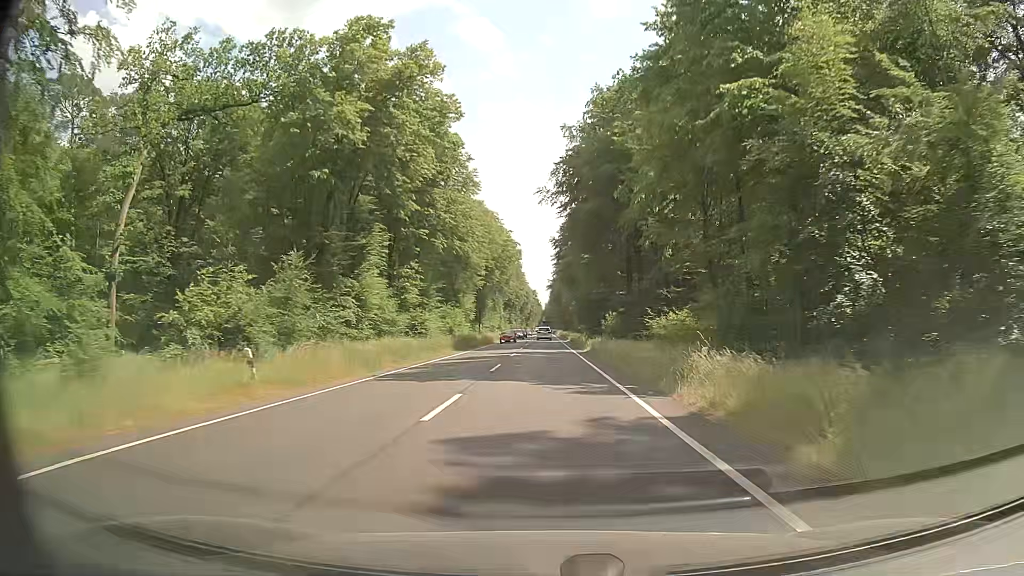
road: primary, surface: asphalt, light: Day
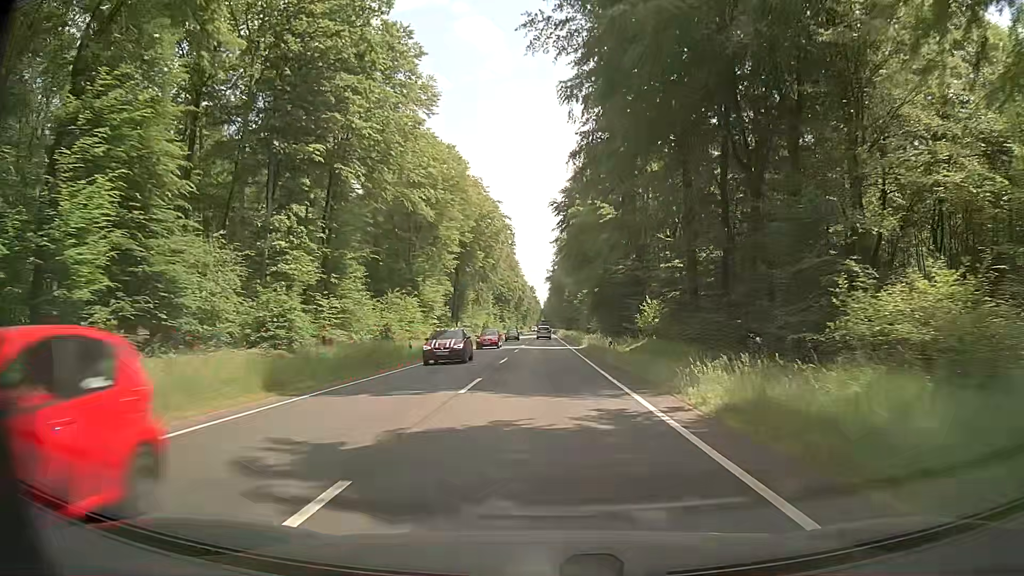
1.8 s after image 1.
(0.0, +32.3) m; 0°
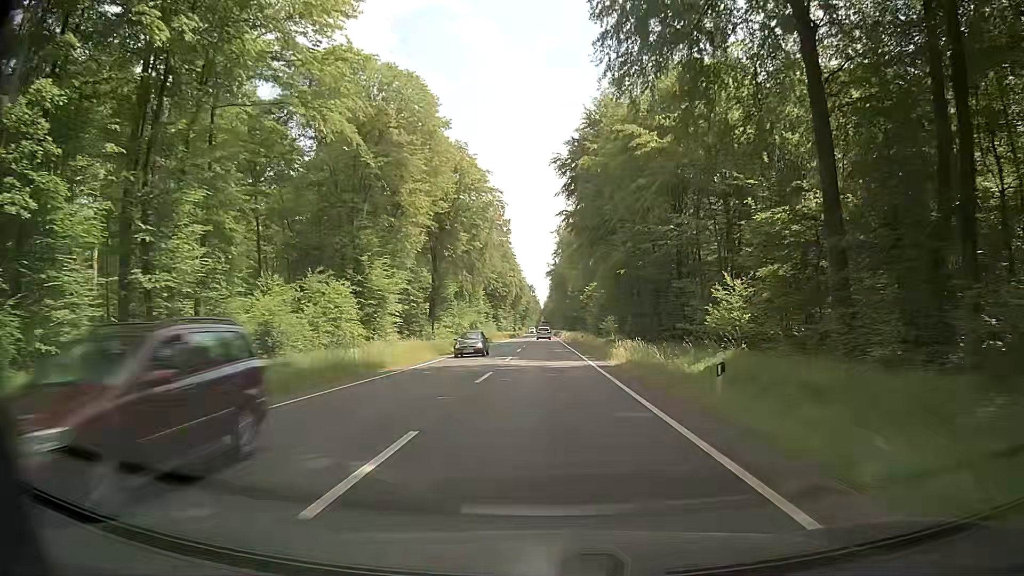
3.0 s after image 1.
(-0.1, +21.5) m; 0°
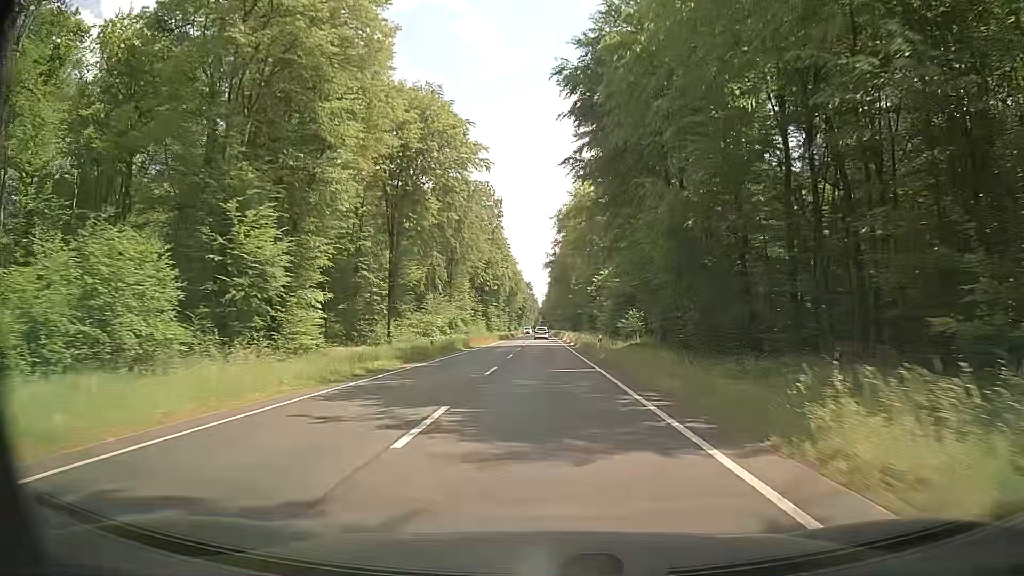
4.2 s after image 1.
(+0.1, +21.5) m; 0°
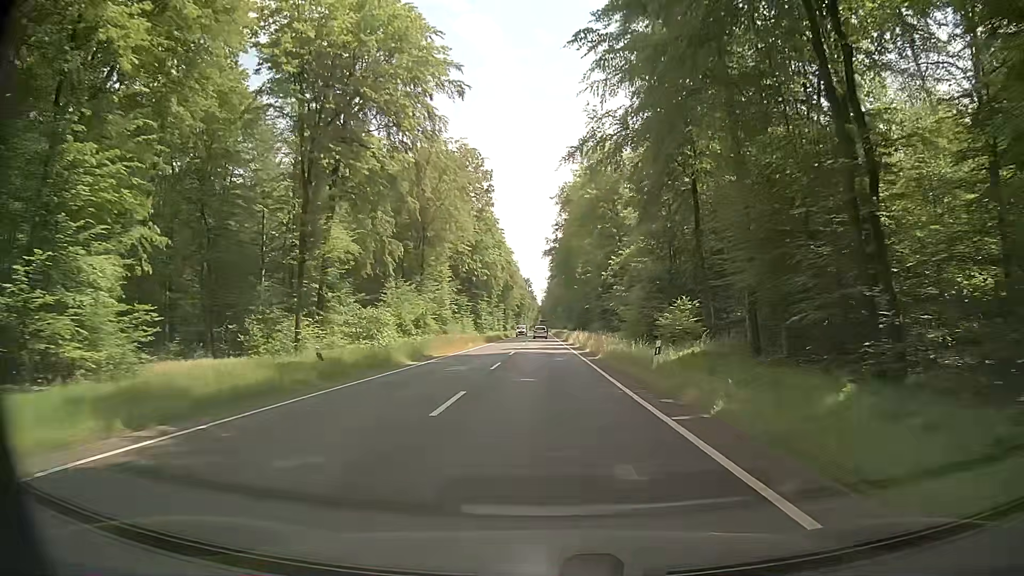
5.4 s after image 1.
(+0.1, +21.5) m; 0°
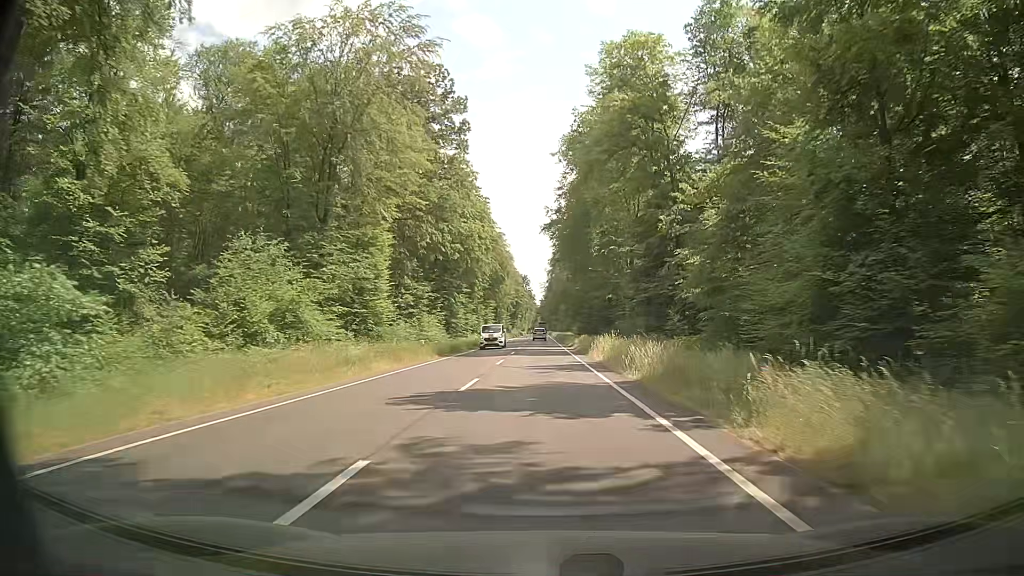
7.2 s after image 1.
(0.0, +32.1) m; +1°
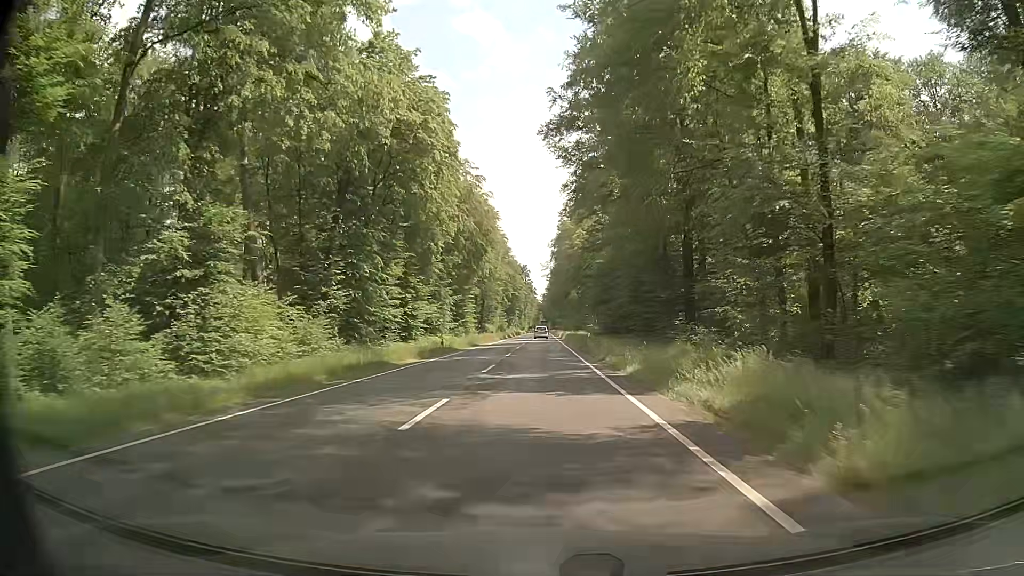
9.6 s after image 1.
(-0.3, +42.6) m; -1°
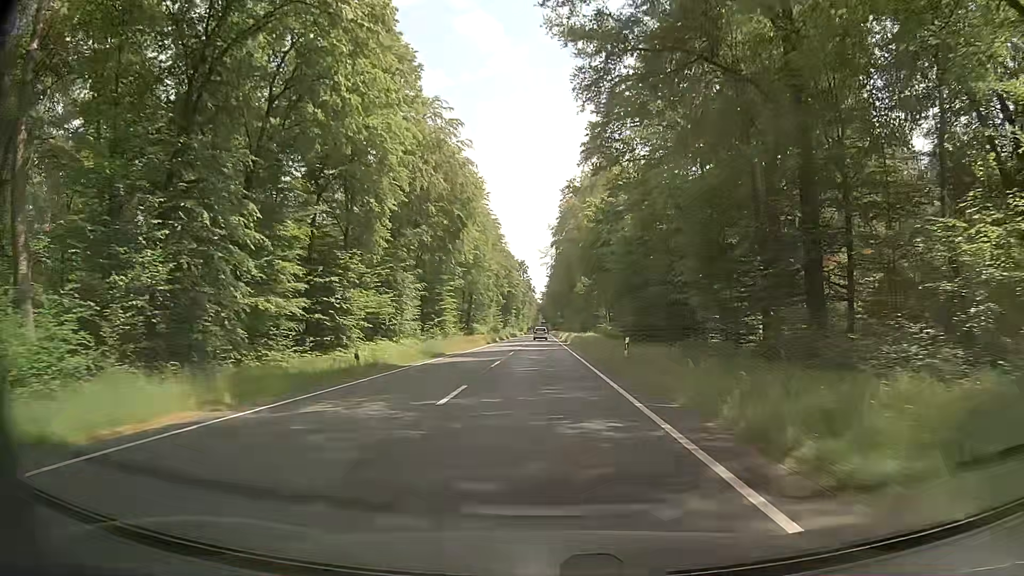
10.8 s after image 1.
(+0.1, +21.2) m; 0°
(0, +10) (0, +20) (0, +30) (0, +40) (0, +50) (0, +60) (+1, +70) (+1, +80) (+1, +90) (+1, +100) m
